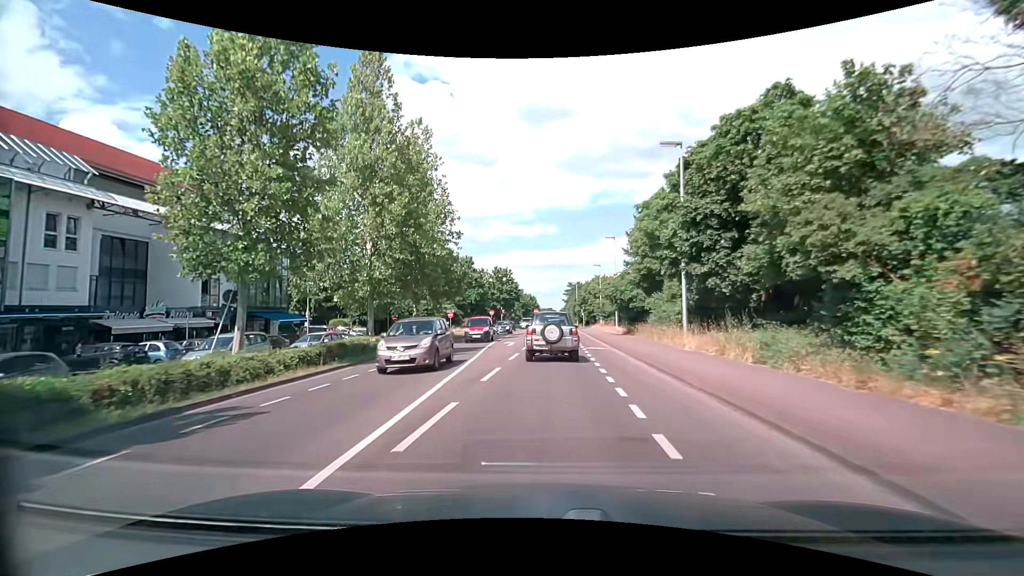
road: secondary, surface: asphalt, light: Day
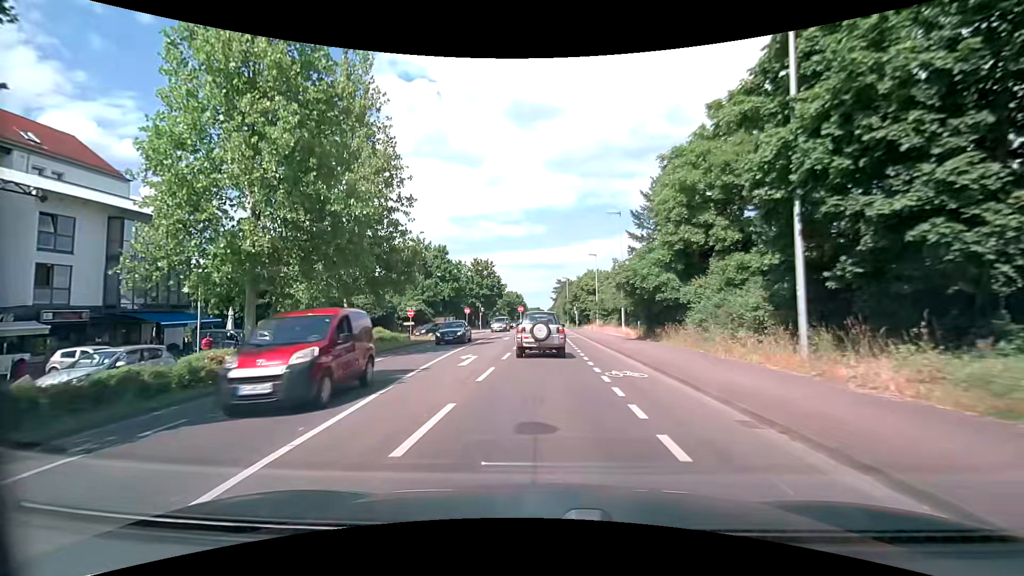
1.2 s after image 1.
(+0.1, +12.2) m; +1°
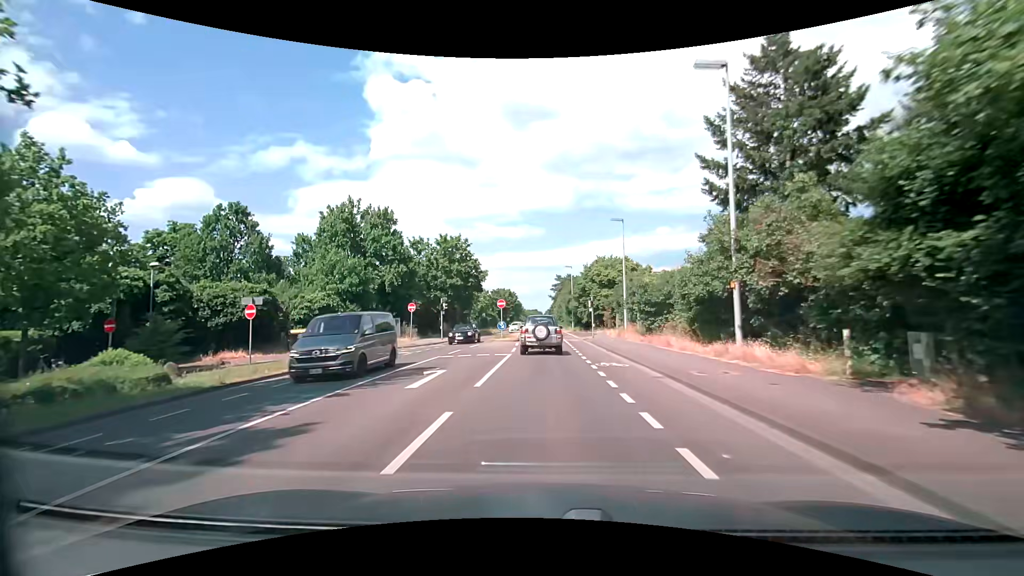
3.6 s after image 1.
(+0.1, +24.6) m; 0°
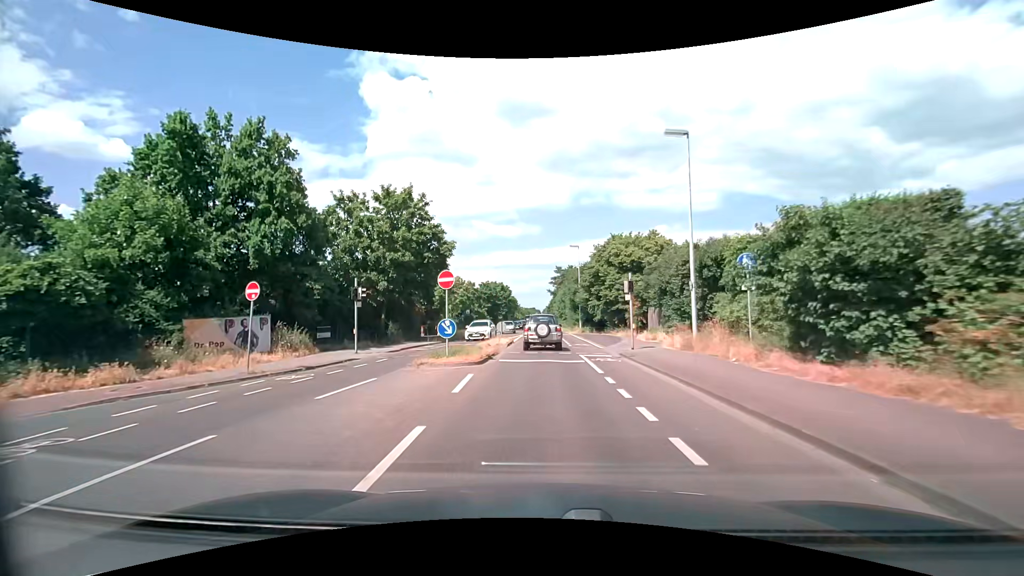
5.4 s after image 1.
(+0.1, +19.8) m; 0°
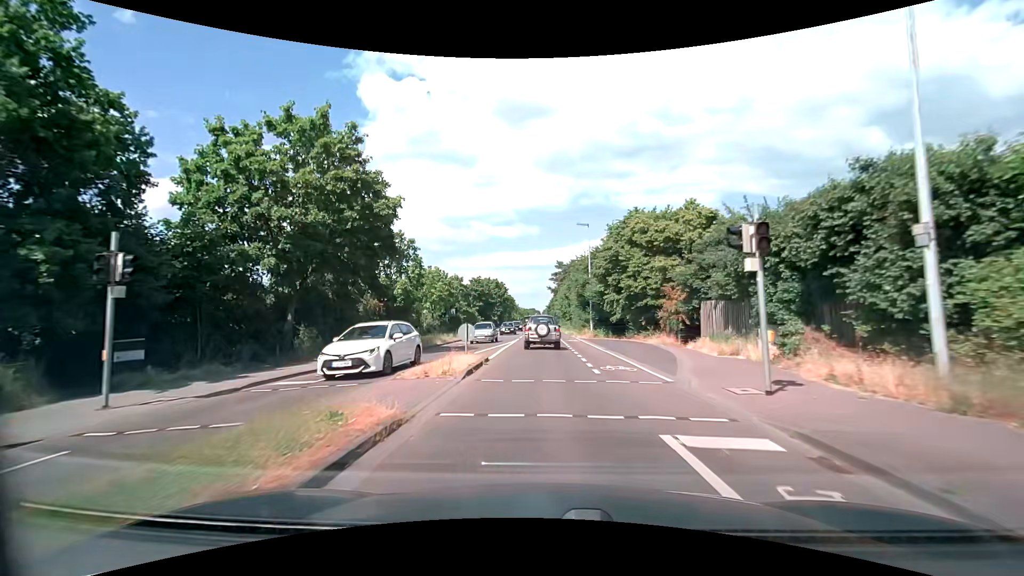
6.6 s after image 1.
(+0.1, +13.9) m; 0°
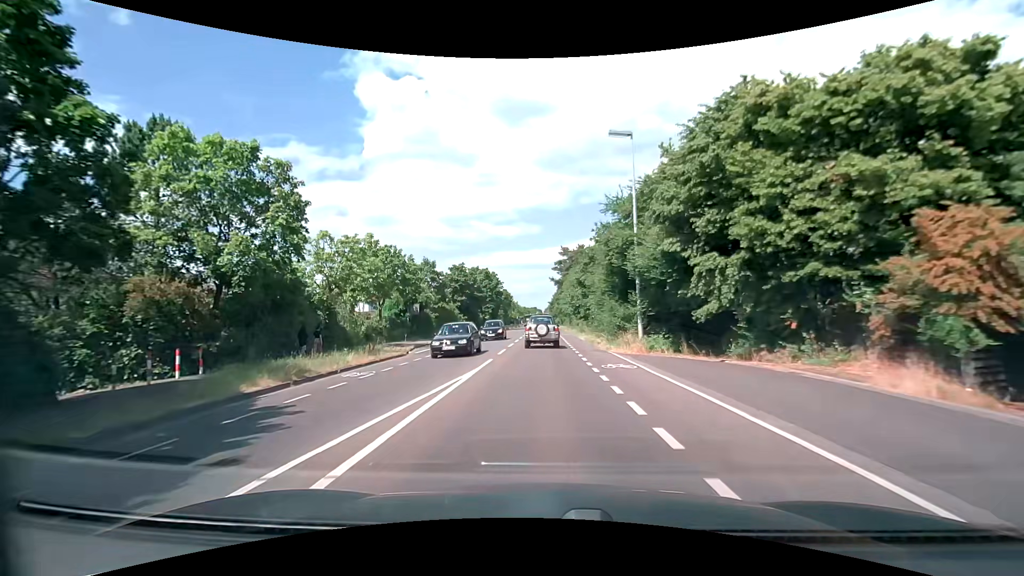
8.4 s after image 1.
(0.0, +21.7) m; 0°
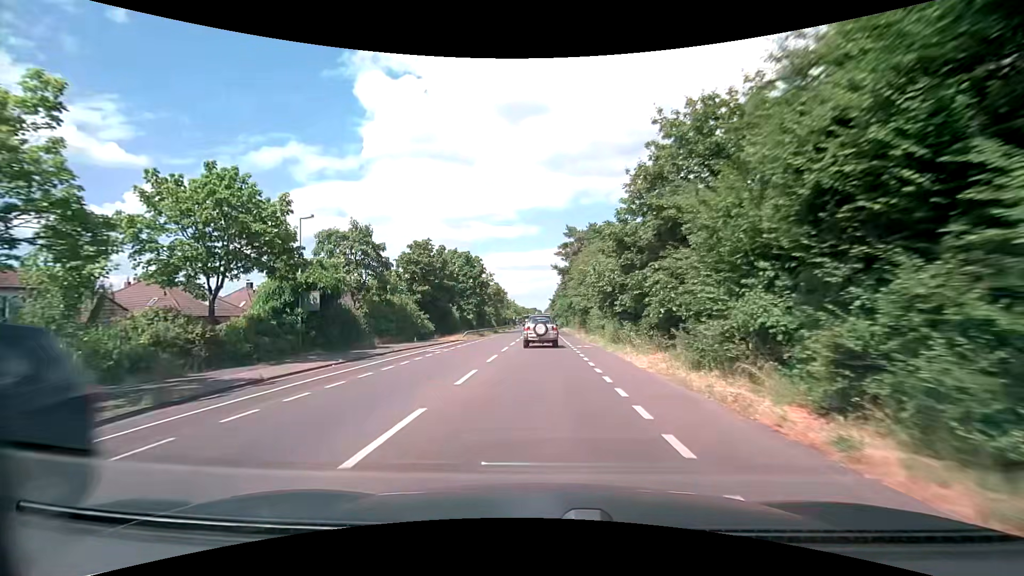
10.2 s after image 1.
(0.0, +22.5) m; 0°
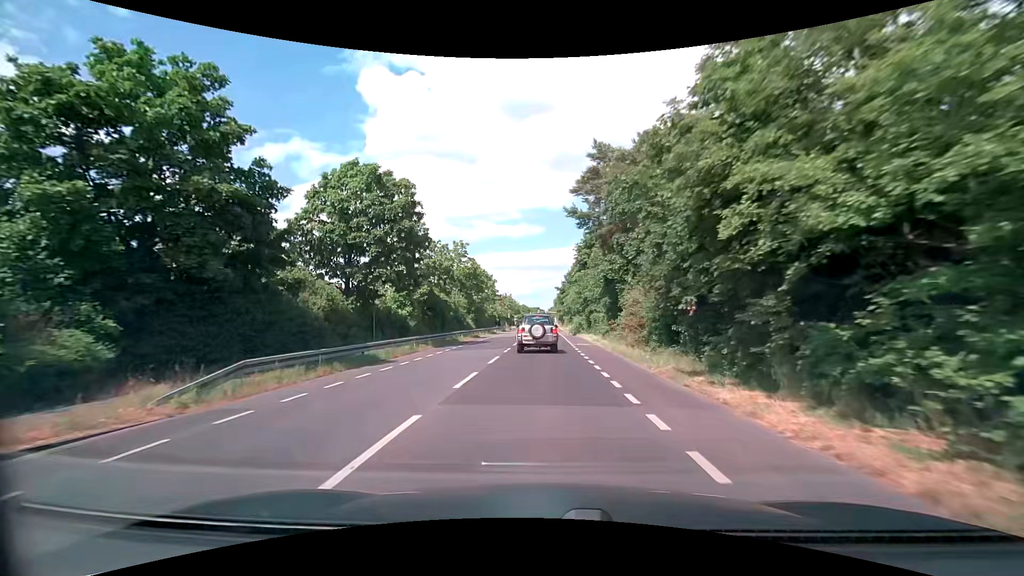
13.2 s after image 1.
(+0.1, +36.7) m; 0°
(0, +10) (0, +20) (0, +30) (0, +40) (0, +50) (0, +60) (0, +70) (+1, +80) (+1, +90) (+1, +100) m
